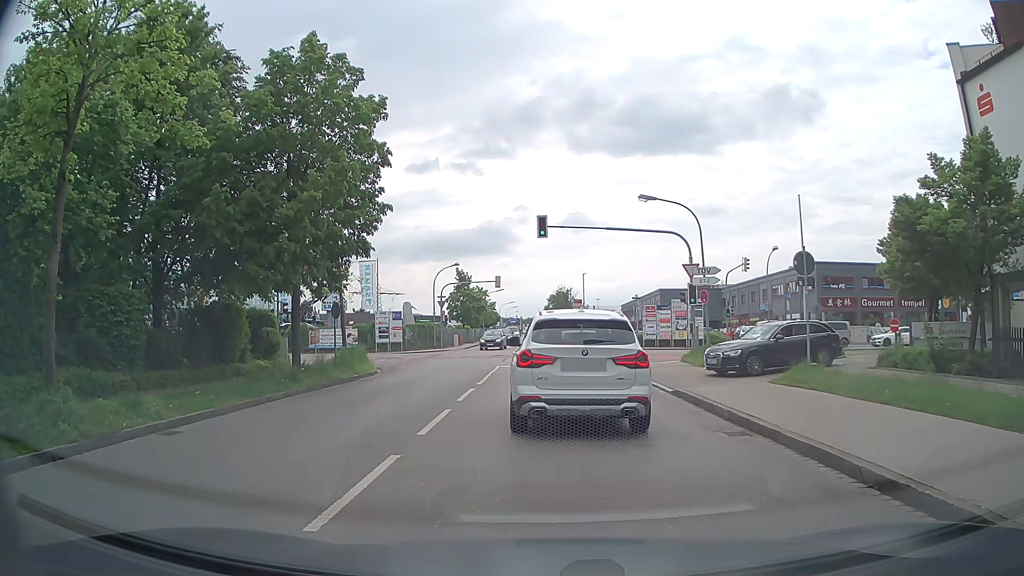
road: residential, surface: asphalt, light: Day
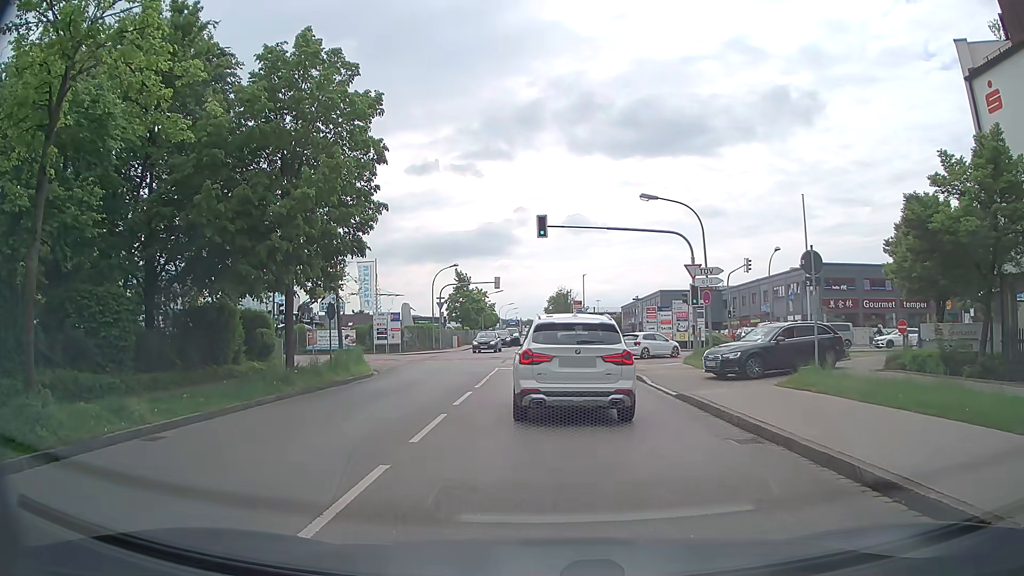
(0.0, +0.6) m; 0°
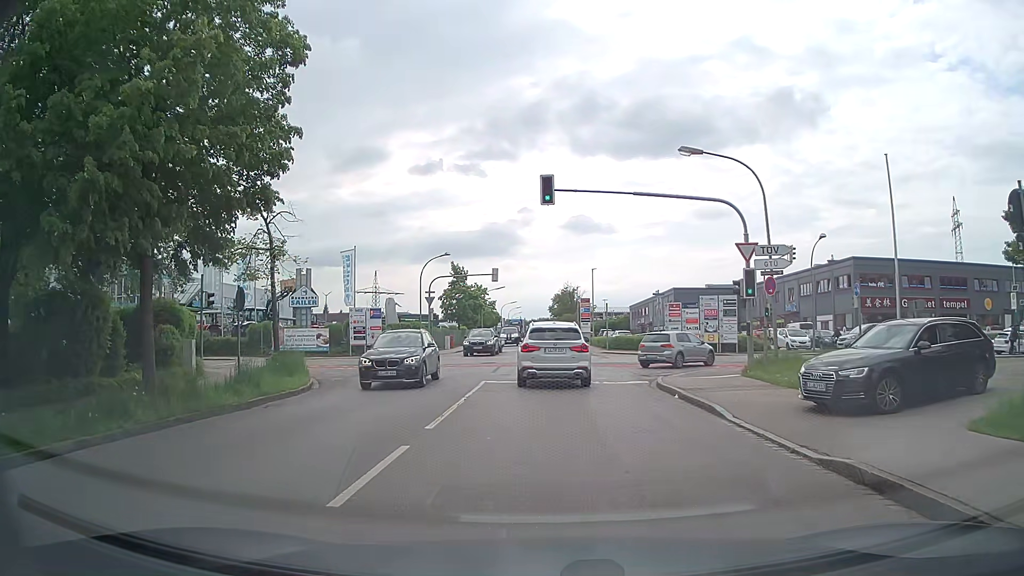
(+0.2, +8.1) m; +1°
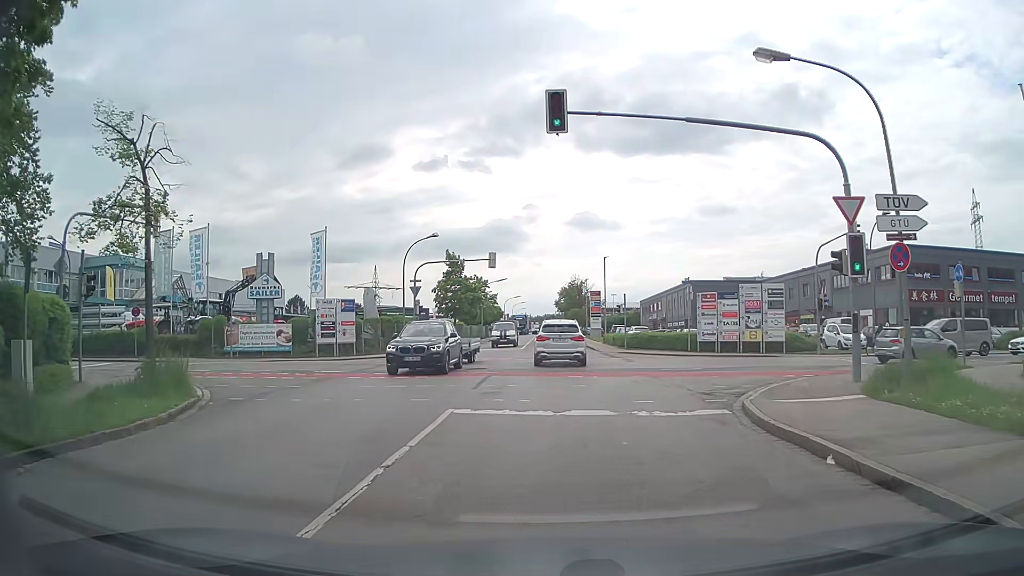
(-0.1, +8.1) m; 0°
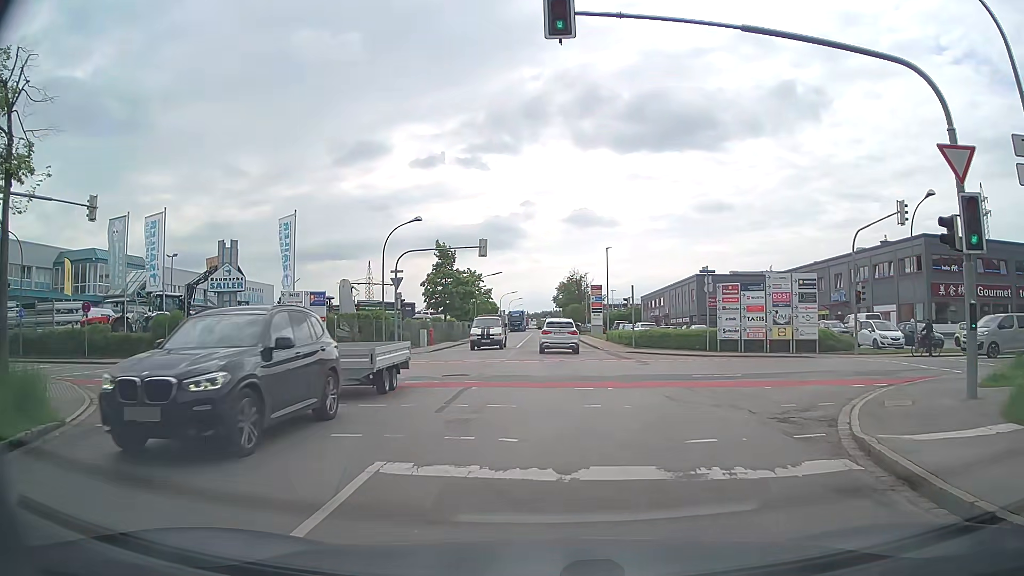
(0.0, +4.9) m; +1°
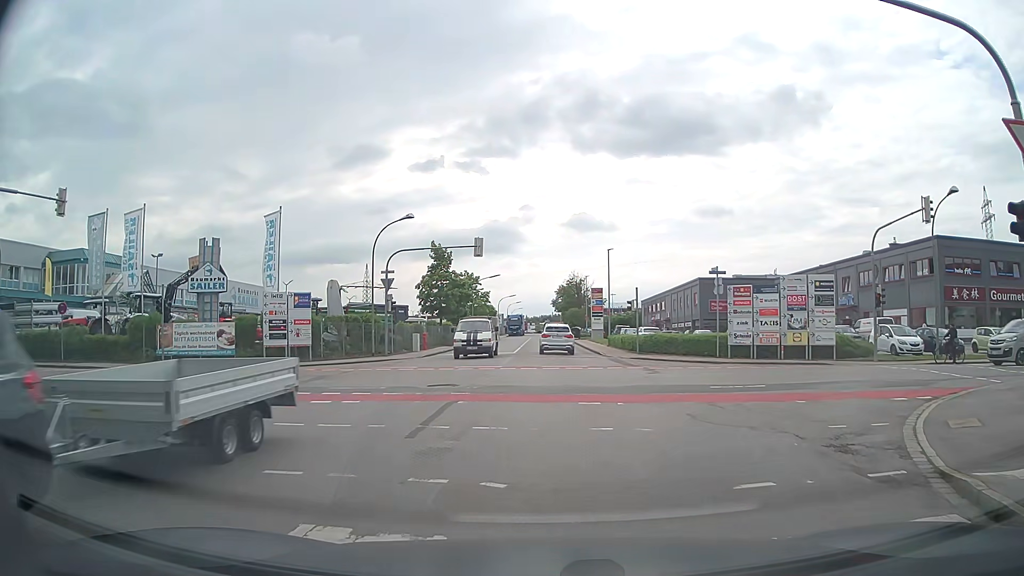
(0.0, +2.1) m; 0°
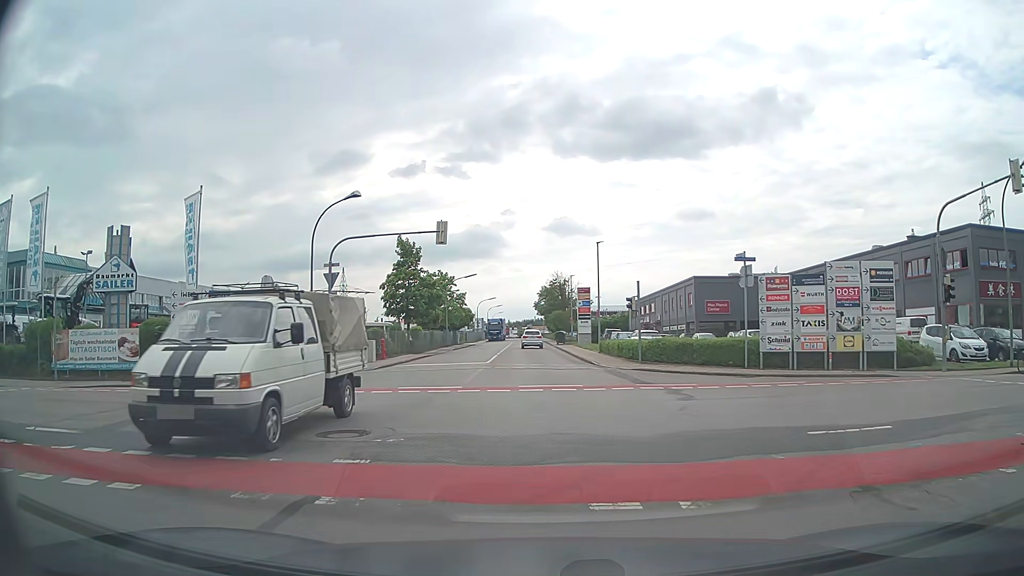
(0.0, +7.0) m; +1°
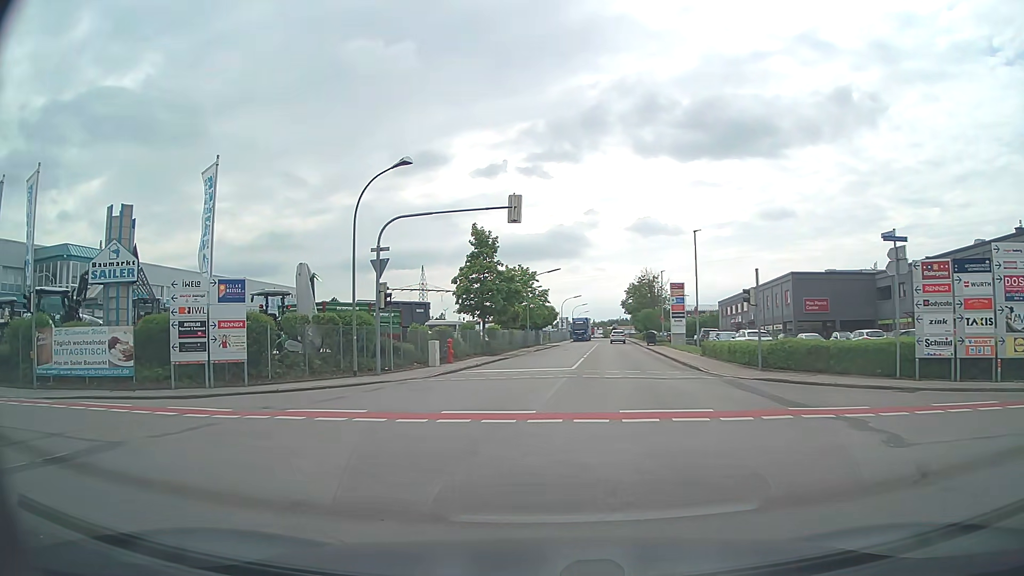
(-0.3, +5.6) m; -7°
(-4, +9) (-14, +11) (-24, +12) (-34, +13) (-44, +14) (-53, +15) (-63, +15) (-73, +16) (-83, +17) (-93, +17) m
